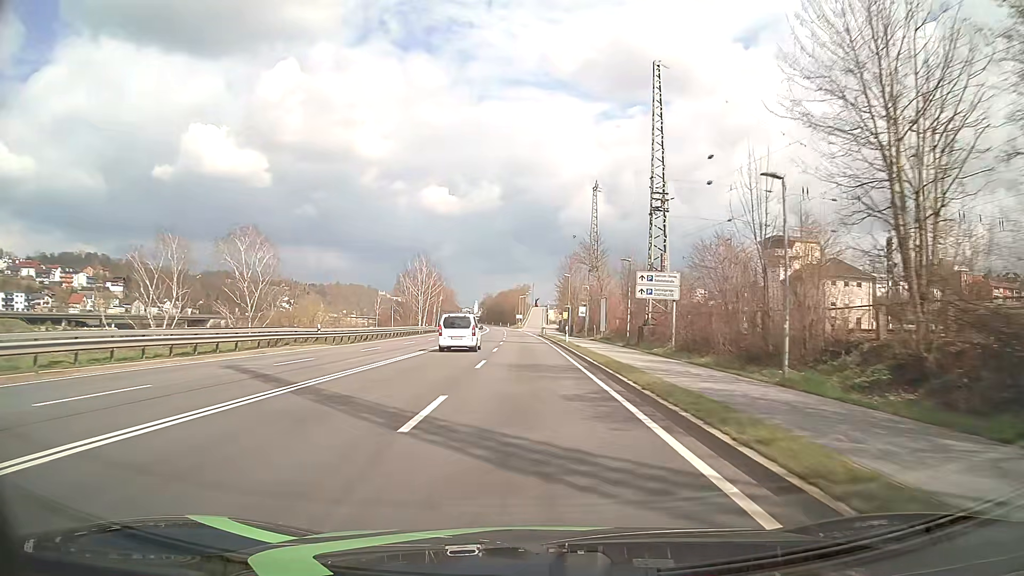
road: primary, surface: asphalt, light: Day
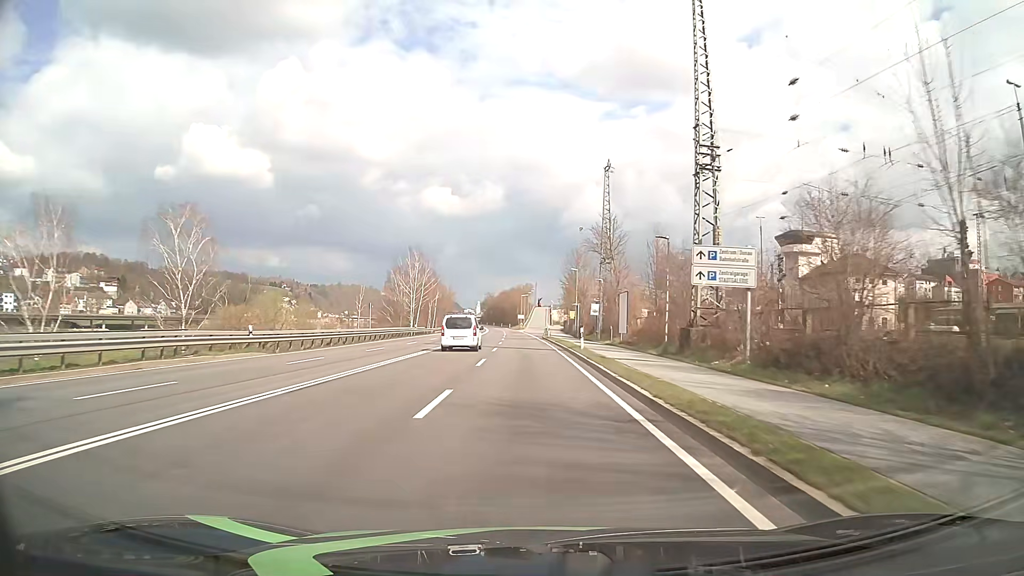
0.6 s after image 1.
(0.0, +10.8) m; 0°
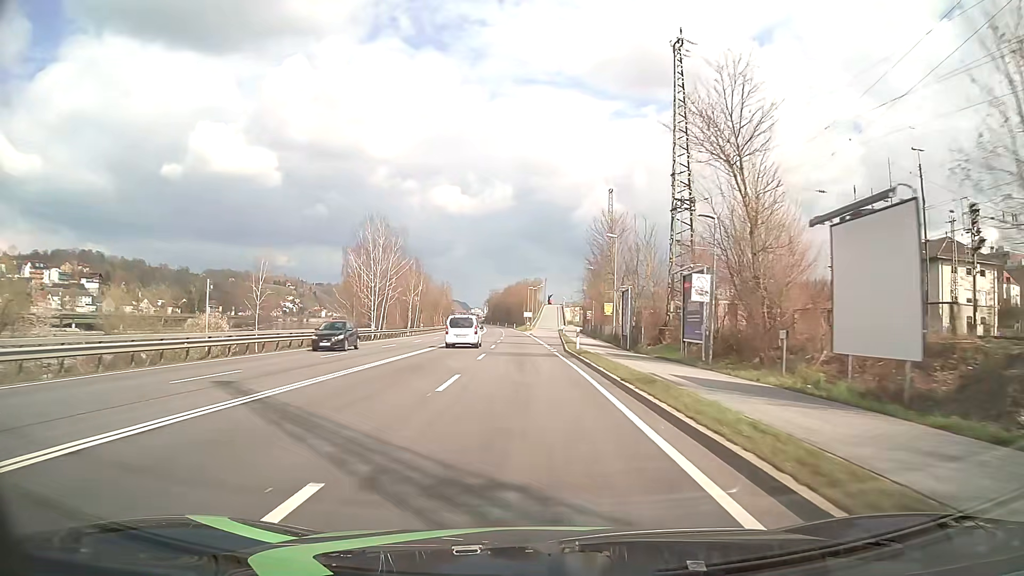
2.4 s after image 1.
(-0.3, +32.4) m; -1°
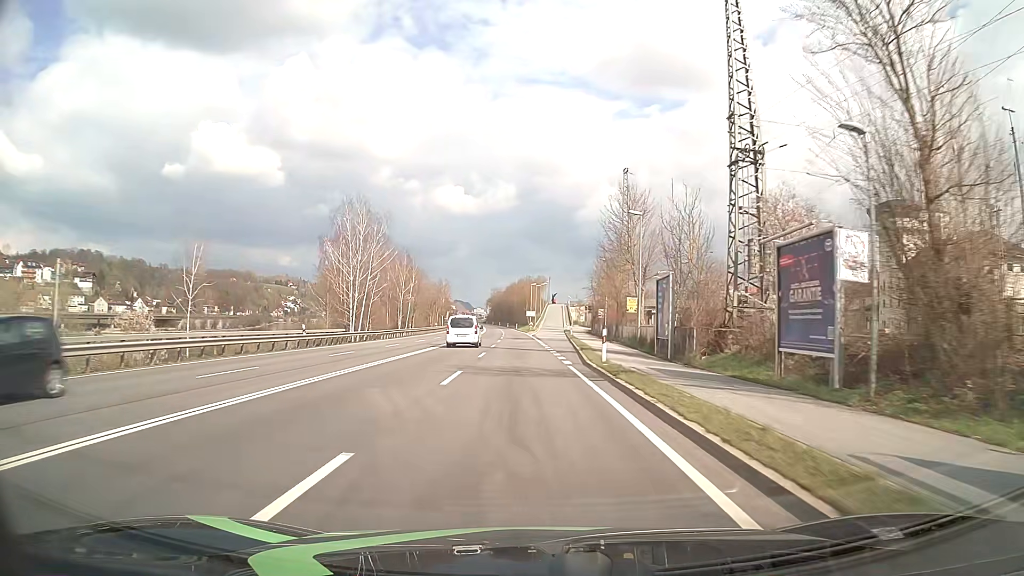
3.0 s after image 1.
(-0.1, +10.8) m; -1°
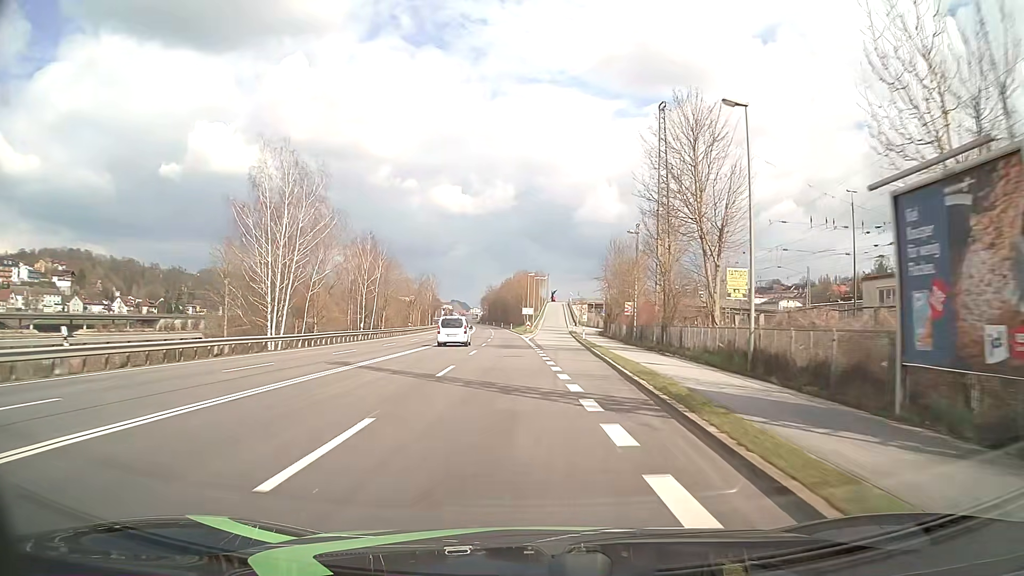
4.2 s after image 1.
(+0.1, +21.6) m; 0°
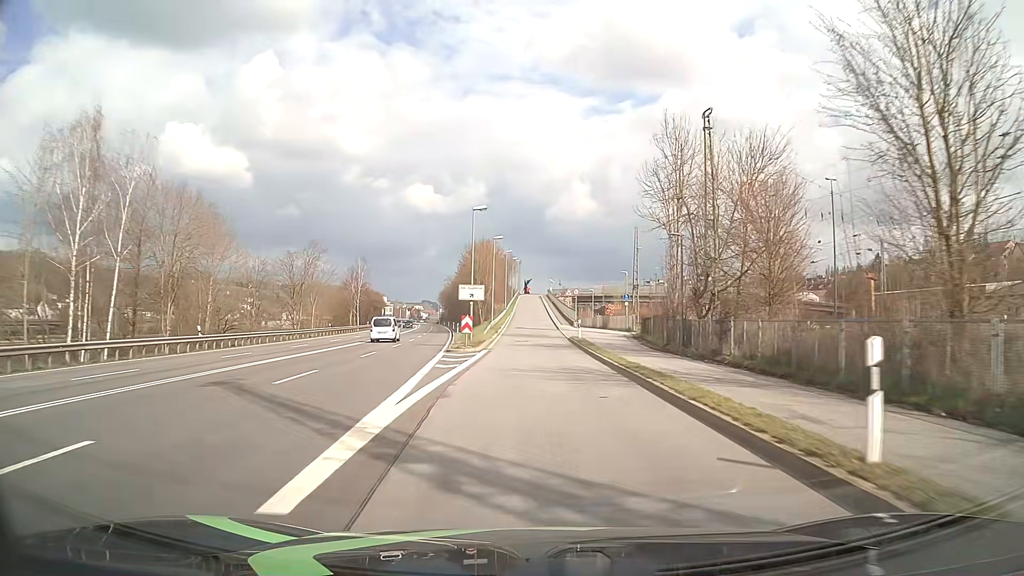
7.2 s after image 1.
(+1.2, +50.7) m; +2°
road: unclassified
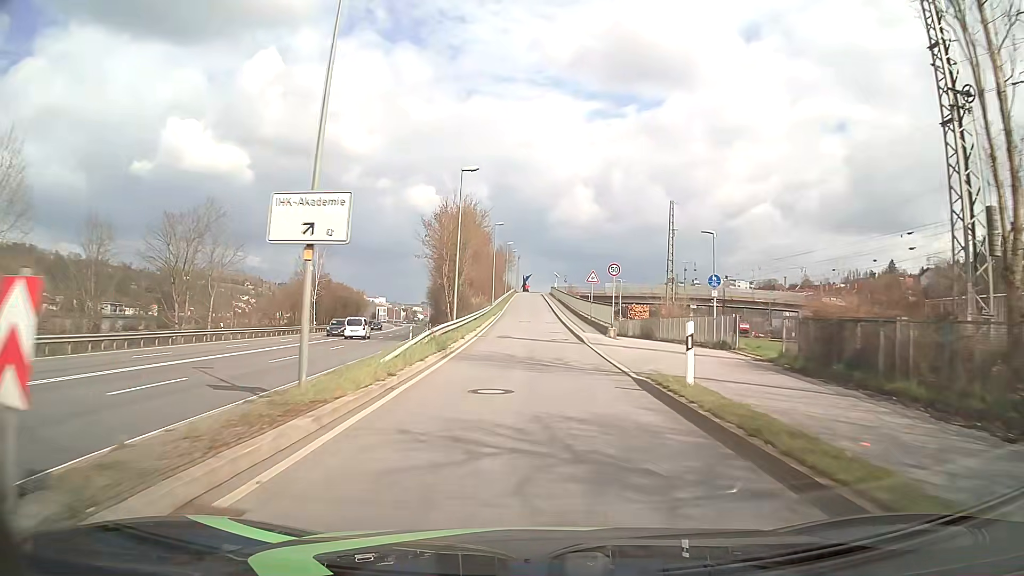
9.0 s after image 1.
(+0.1, +27.4) m; 0°
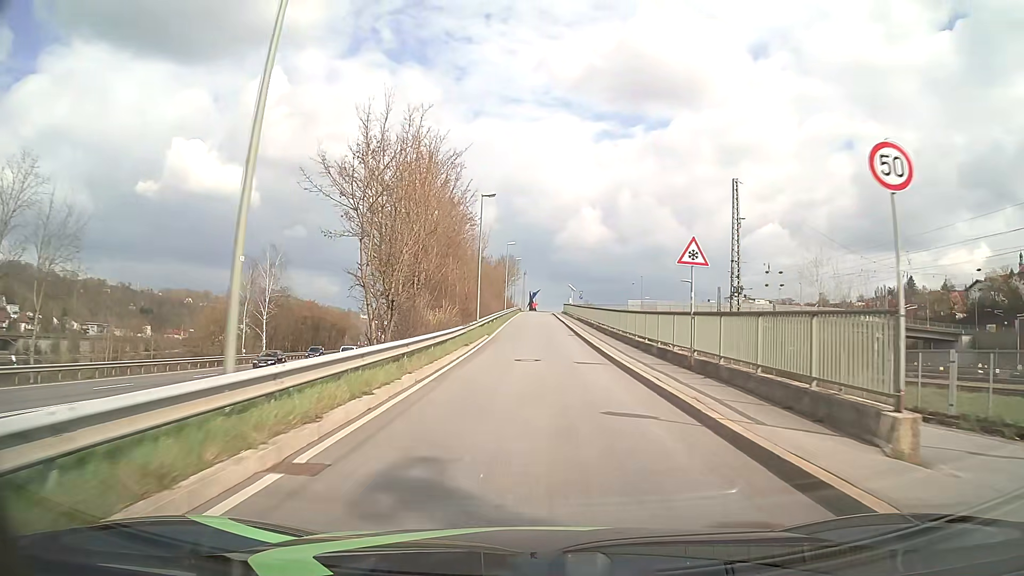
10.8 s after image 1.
(-0.1, +23.8) m; -1°
(0, +10) (0, +20) (0, +30) (0, +40) (0, +50) (0, +60) (0, +70) (0, +80) (0, +90) (0, +100) m
